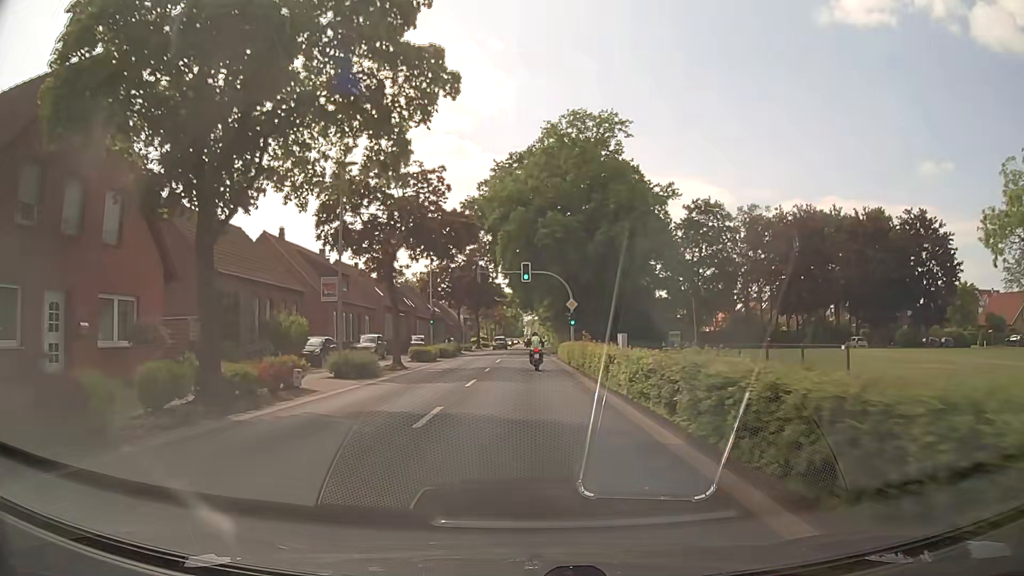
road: secondary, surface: asphalt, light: Day
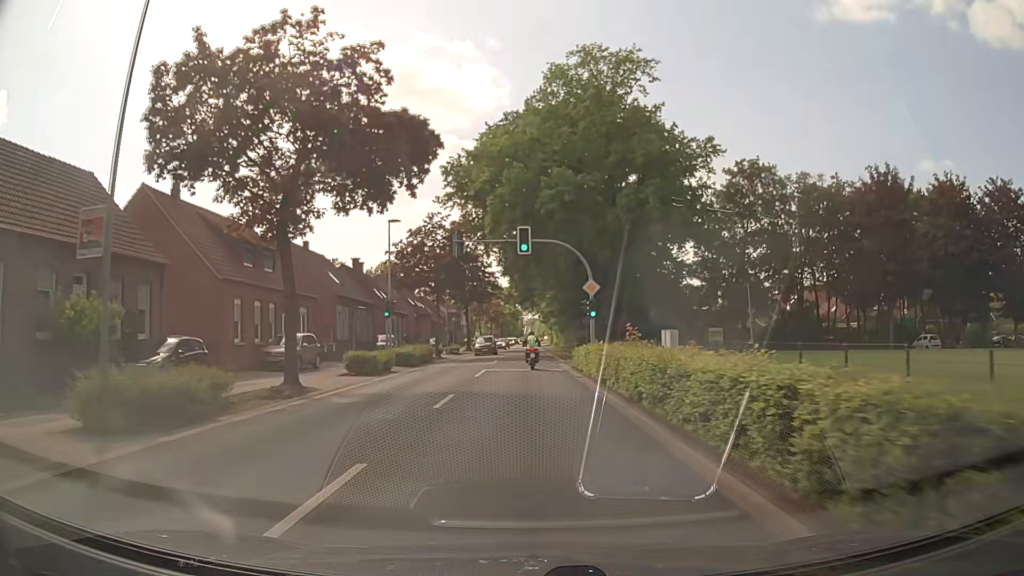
(-0.1, +15.2) m; -1°
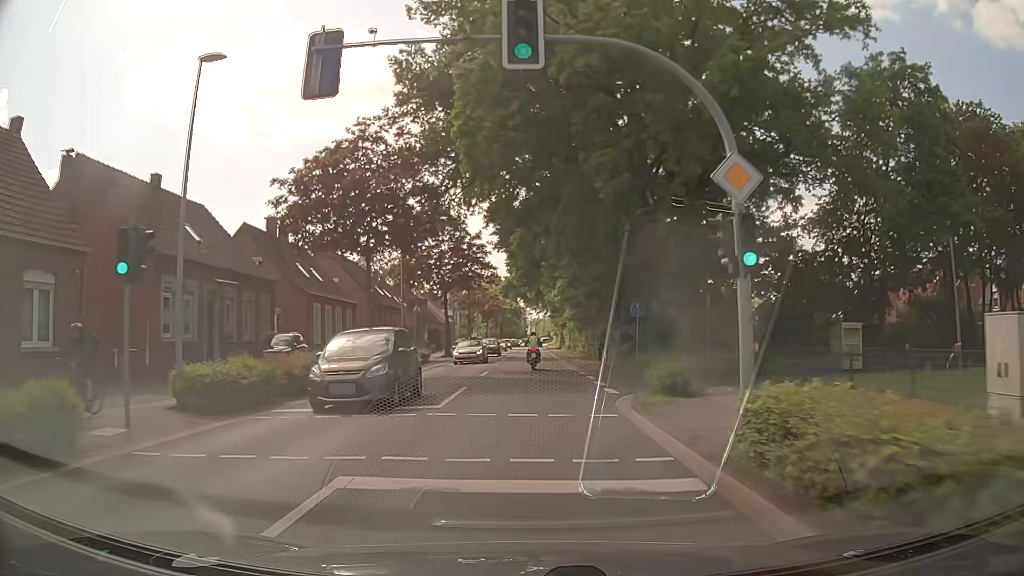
(0.0, +22.9) m; -1°
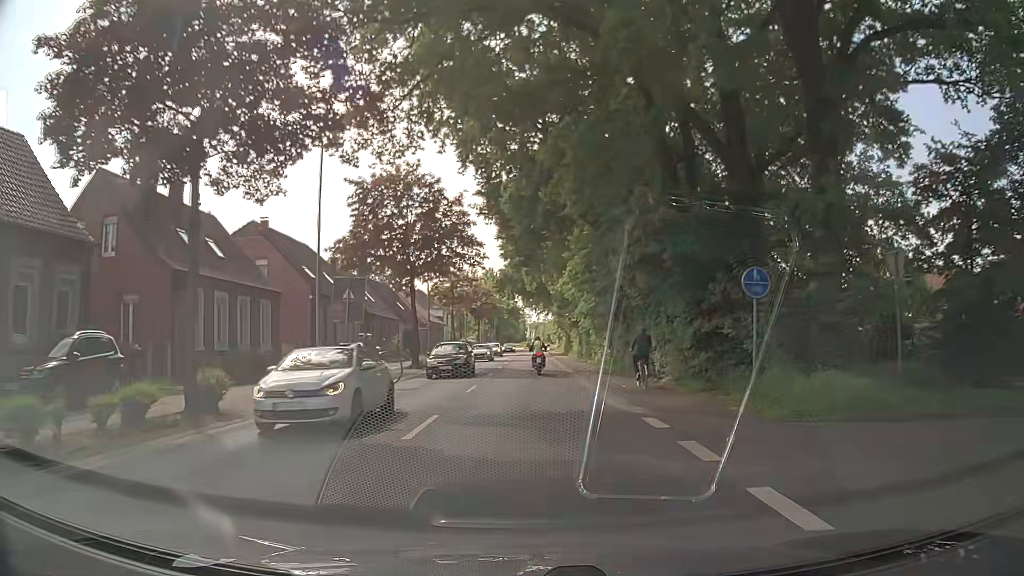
(+0.2, +15.2) m; +1°
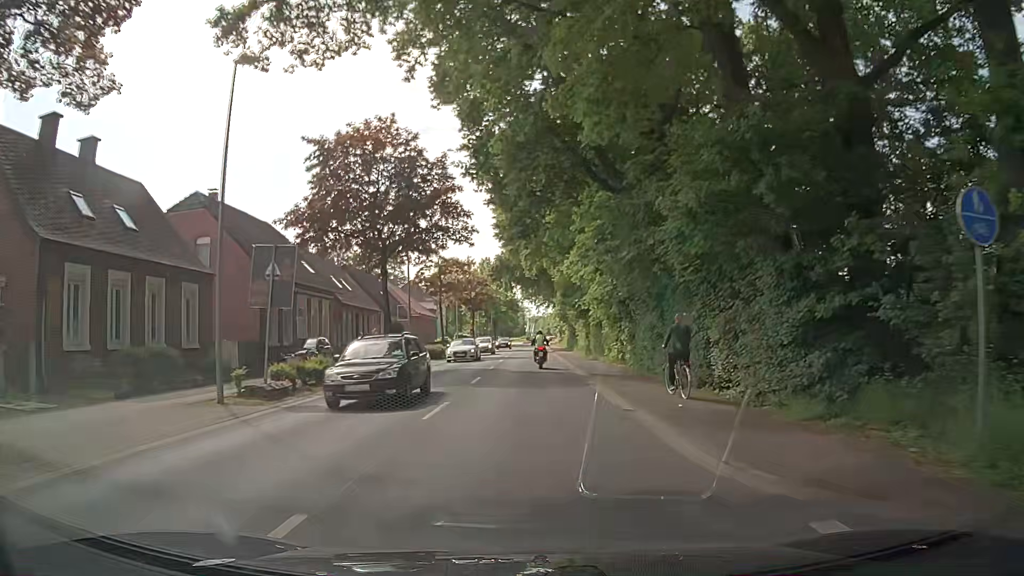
(0.0, +7.6) m; 0°
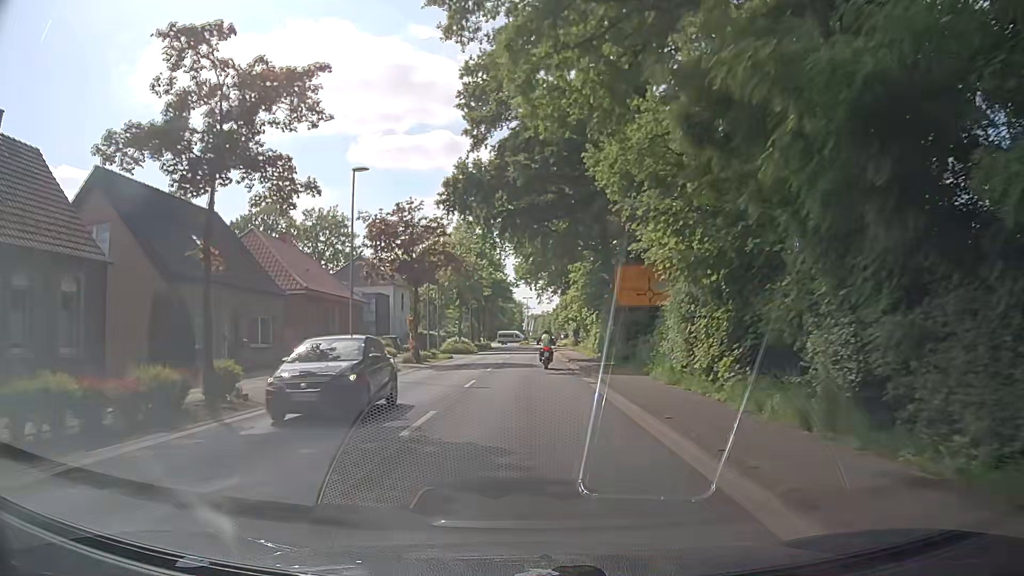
(0.0, +38.0) m; 0°
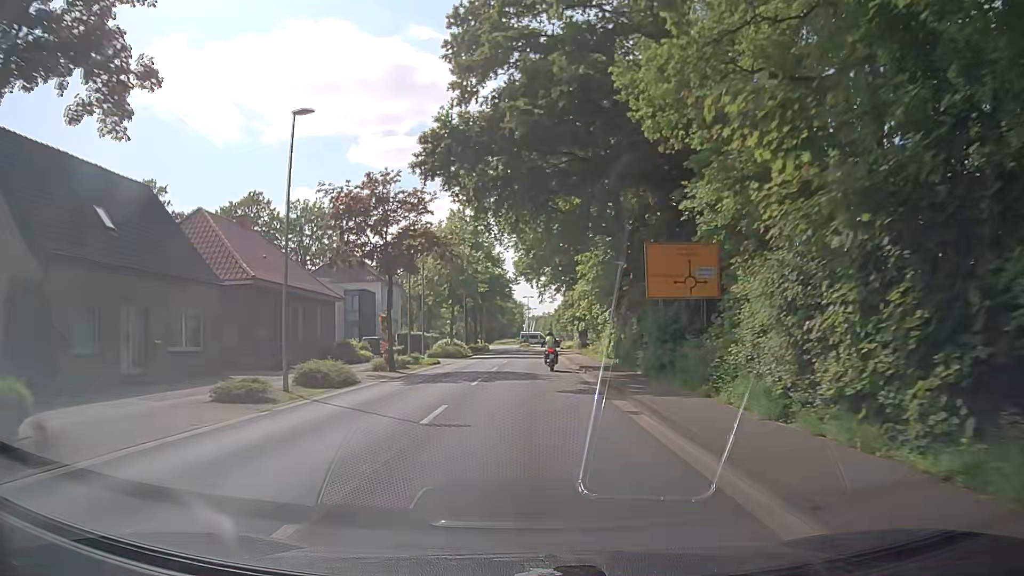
(+0.1, +7.6) m; 0°
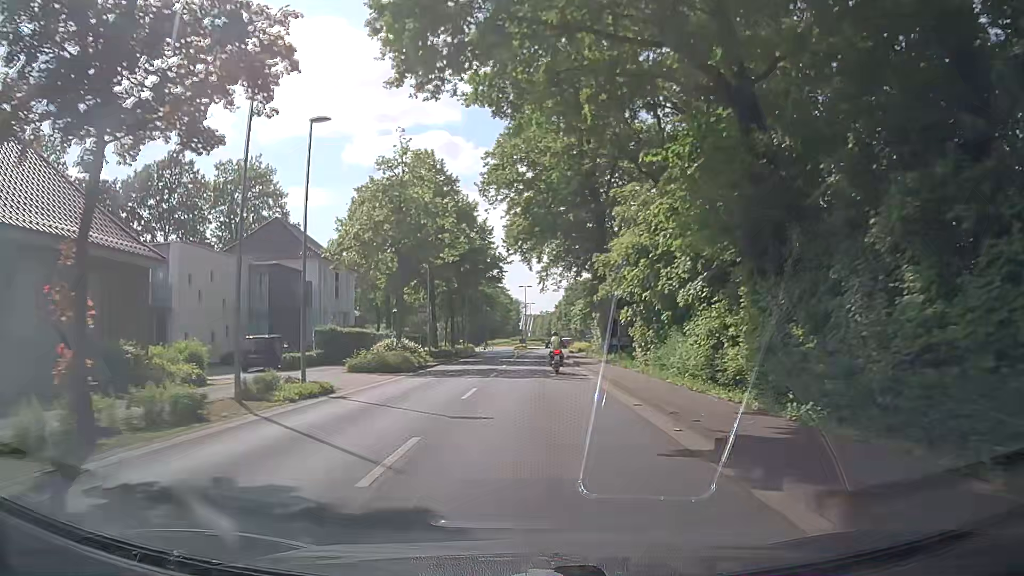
(0.0, +22.8) m; 0°
(0, +10) (0, +20) (+1, +30) (+1, +40) (+1, +50) (+2, +60) (+2, +70) (+3, +80) (+4, +90) (+9, +99) m
